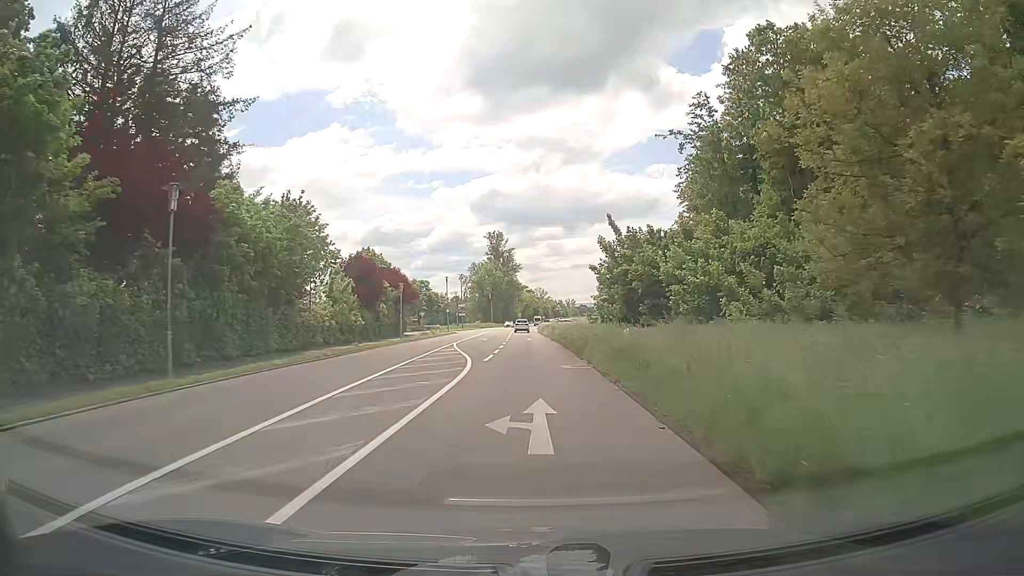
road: secondary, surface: asphalt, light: Day
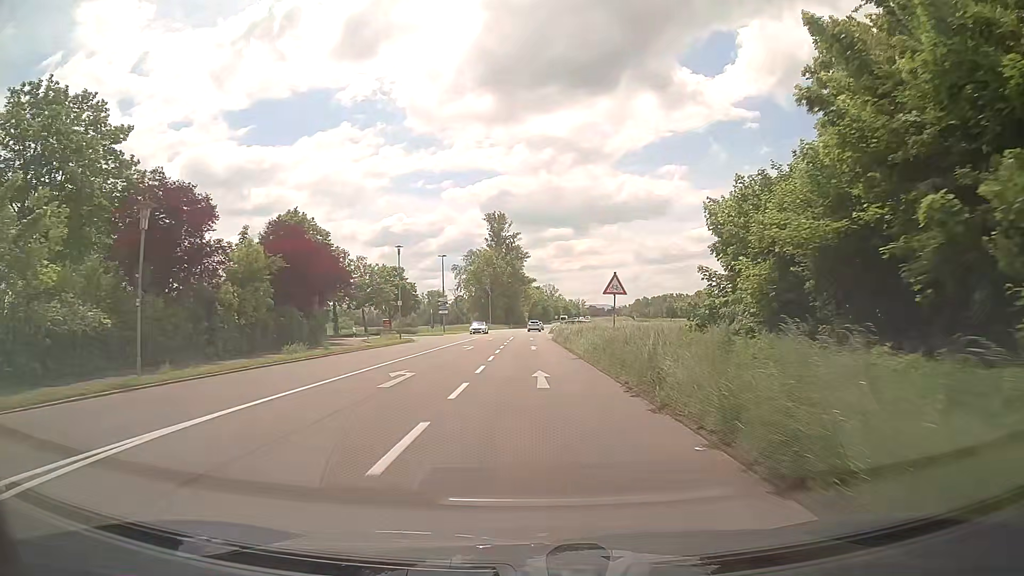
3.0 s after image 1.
(-0.2, +35.4) m; 0°
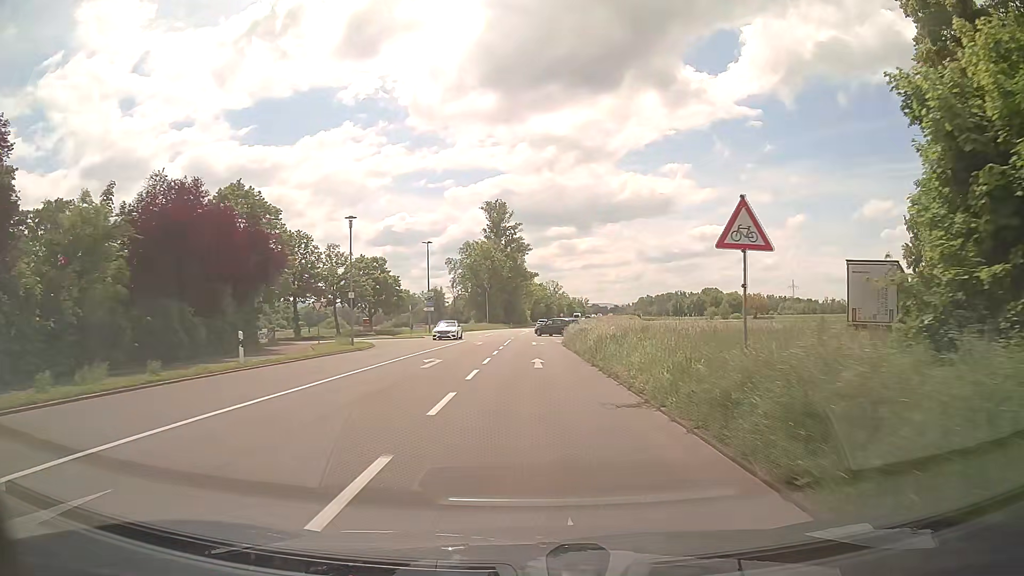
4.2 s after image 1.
(-0.1, +14.2) m; 0°
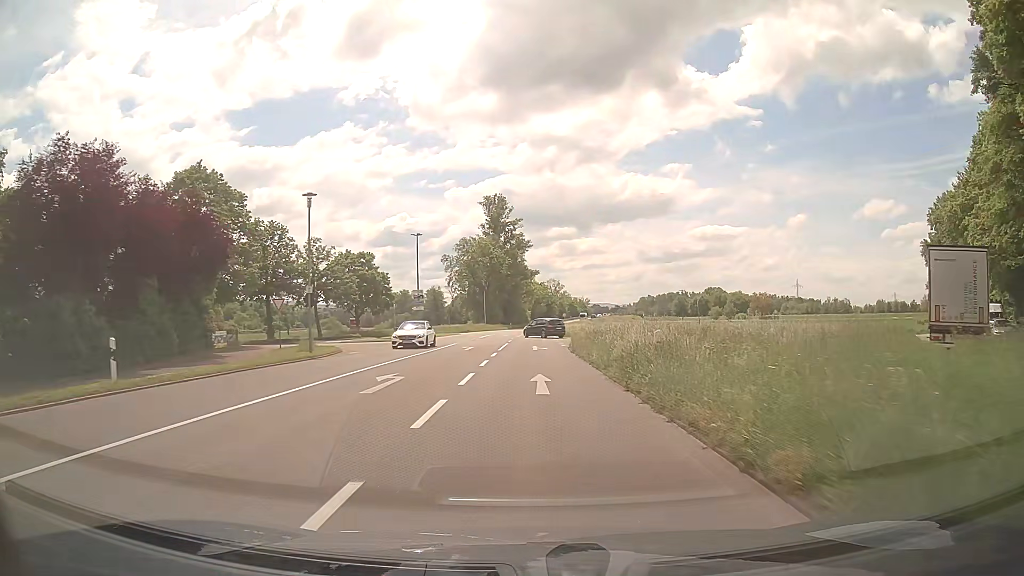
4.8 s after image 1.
(0.0, +7.1) m; 0°
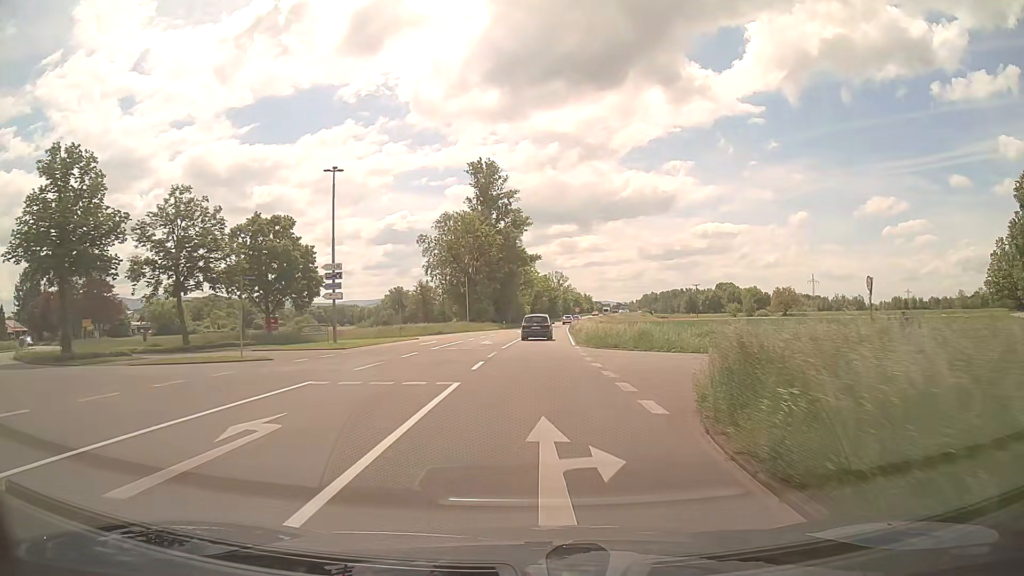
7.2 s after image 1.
(0.0, +28.7) m; 0°
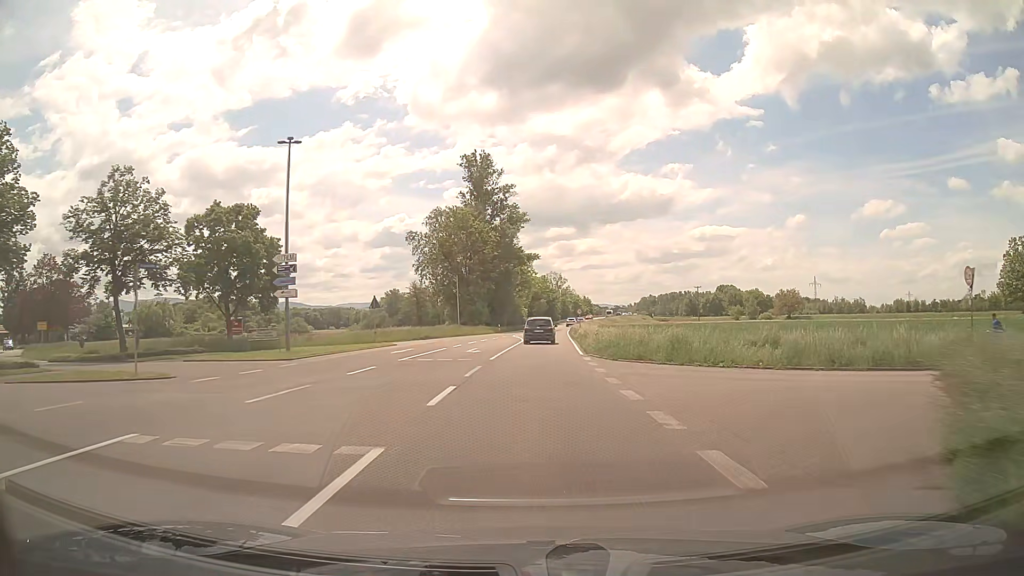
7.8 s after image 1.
(0.0, +7.2) m; 0°
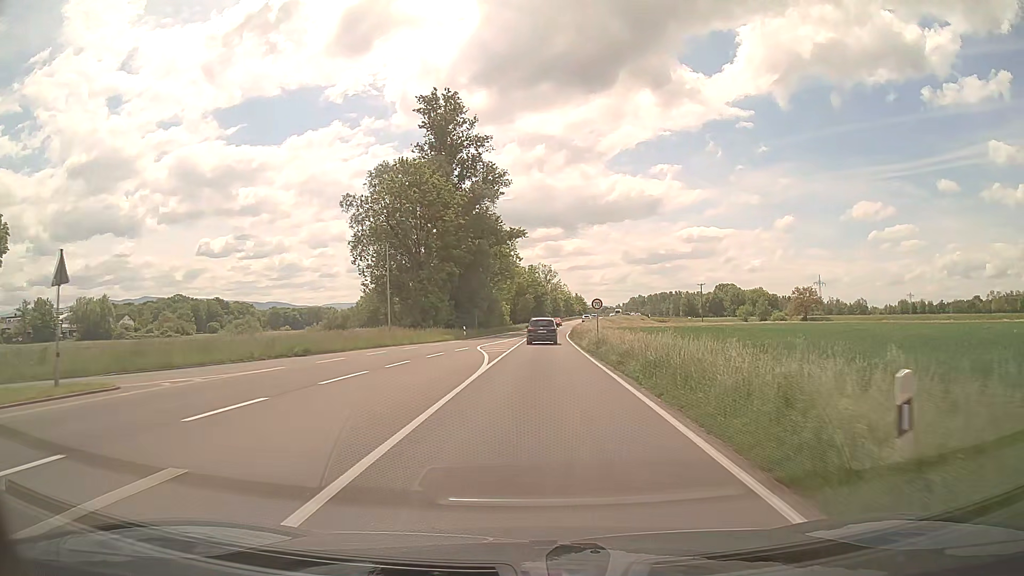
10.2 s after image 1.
(+0.3, +28.9) m; +1°
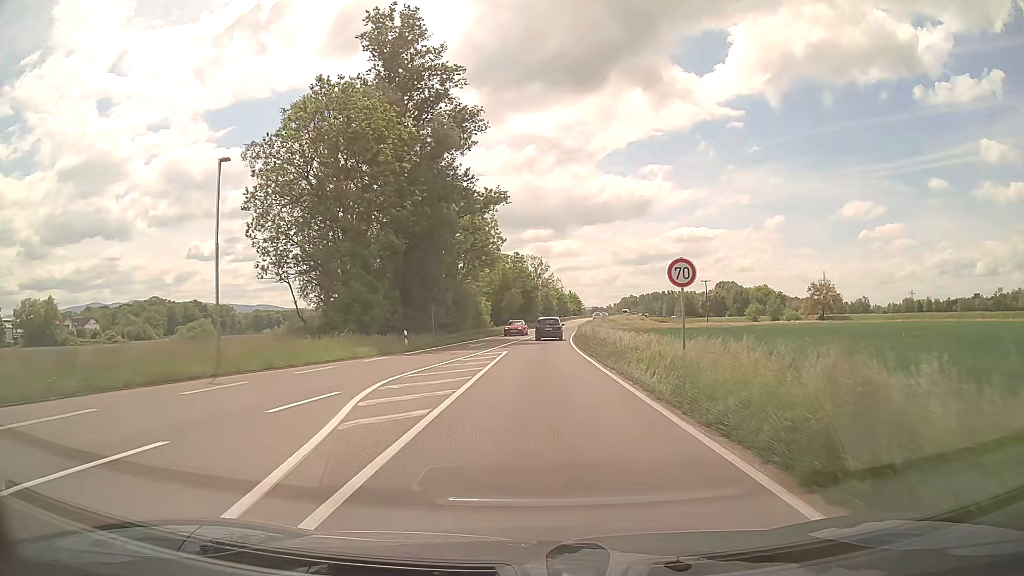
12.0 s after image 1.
(+0.2, +22.9) m; +1°
(0, +10) (0, +20) (0, +30) (+1, +40) (+1, +50) (+2, +60) (+3, +70) (+4, +80) (+5, +90) (+6, +100) m
